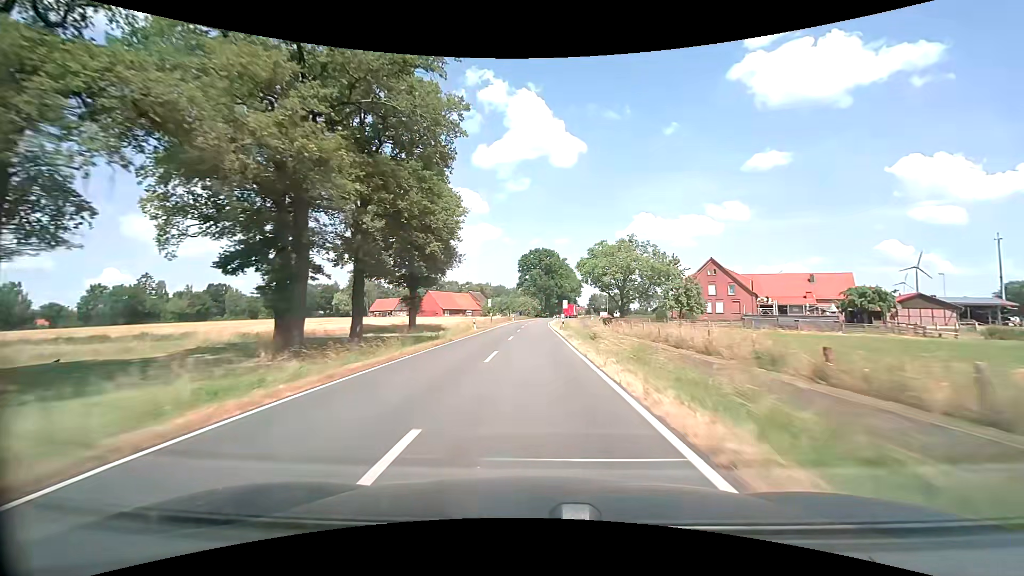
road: secondary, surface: asphalt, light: Day
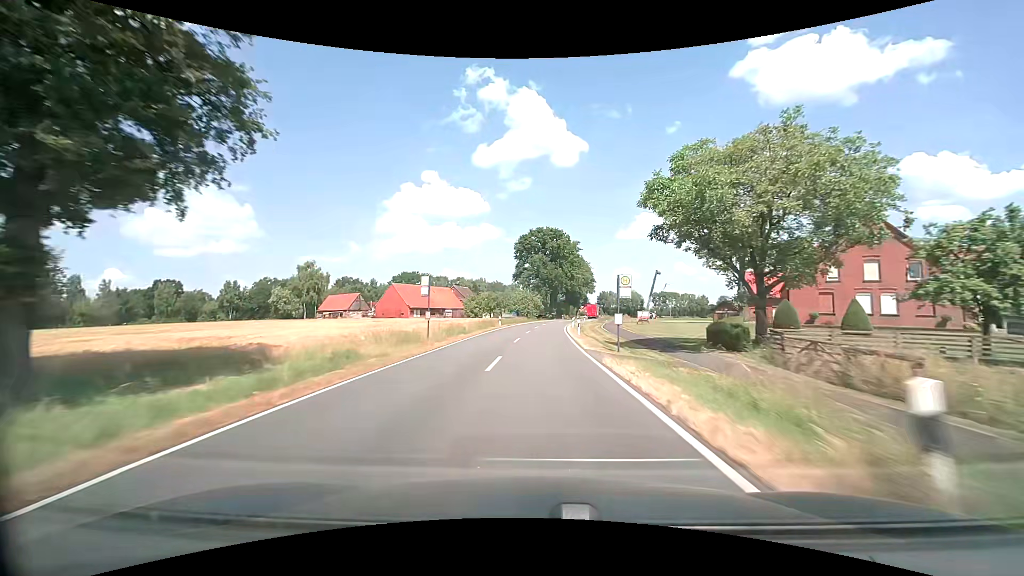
(-0.1, +38.1) m; -1°
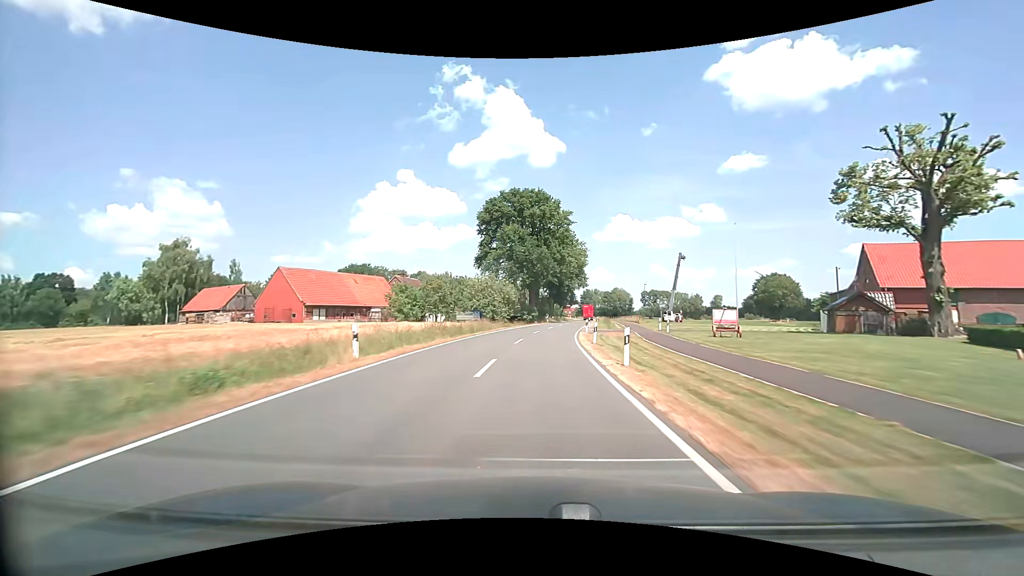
(+0.7, +37.2) m; +3°
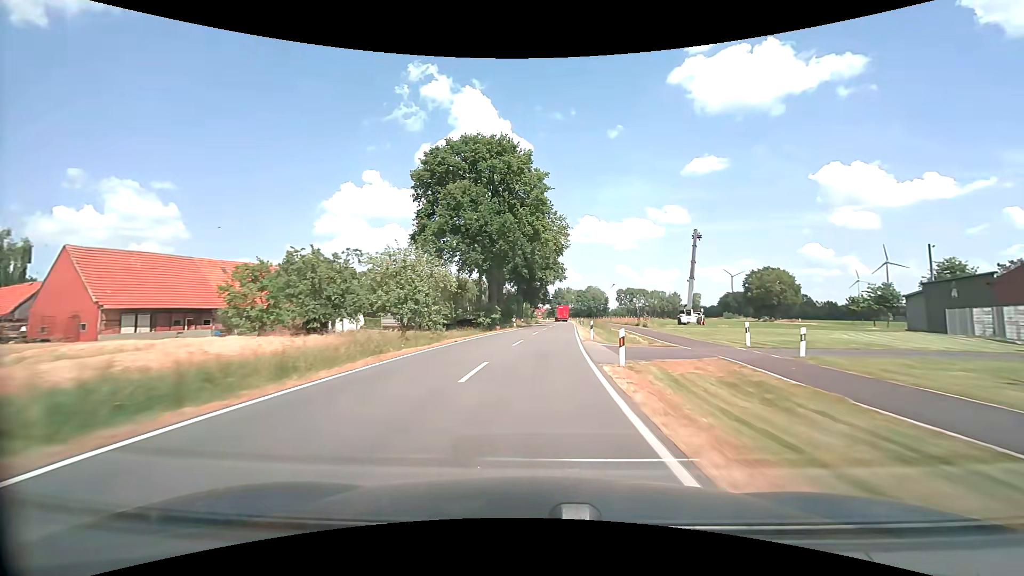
(+0.7, +24.6) m; +3°
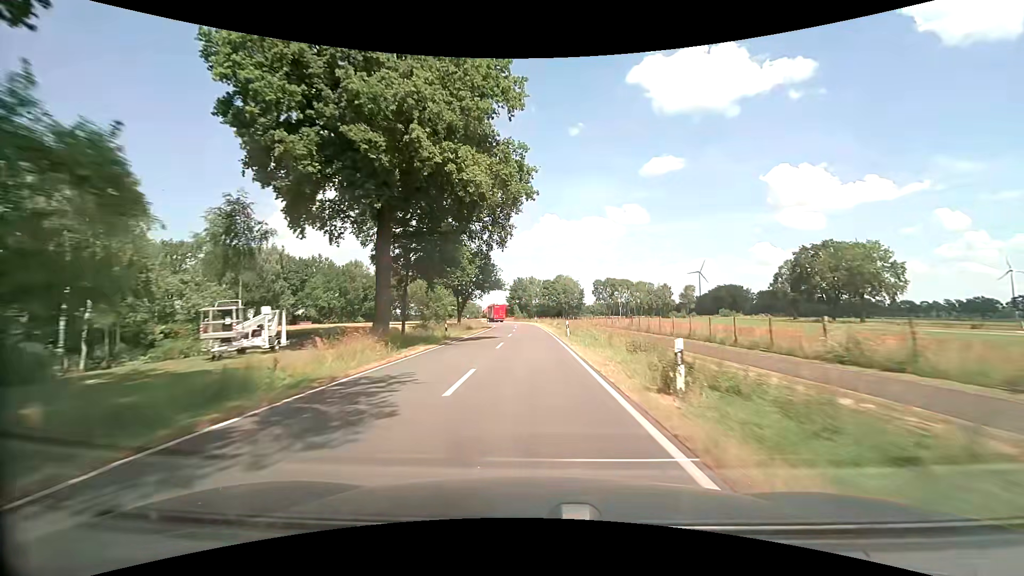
(+3.7, +61.5) m; +5°
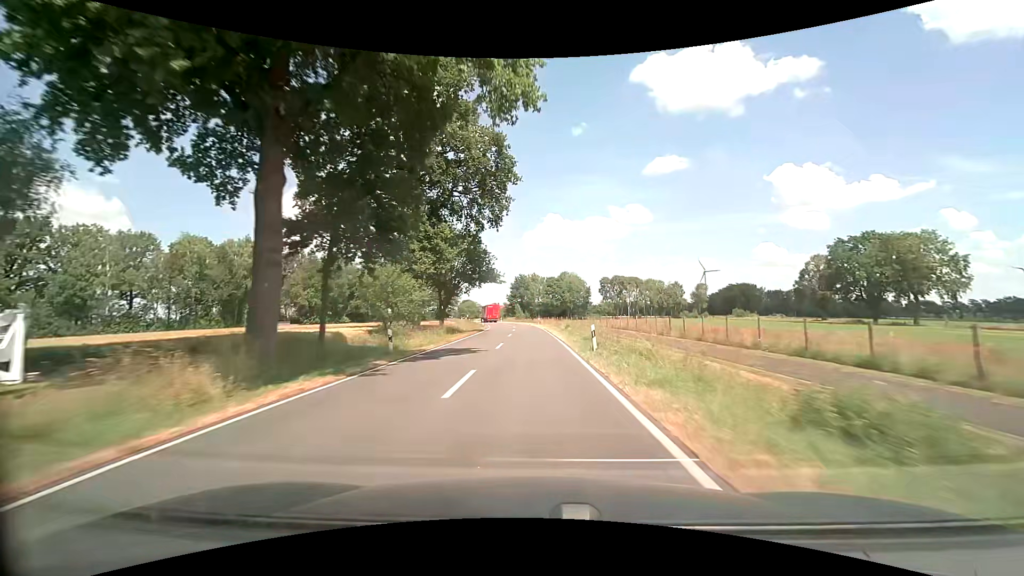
(0.0, +12.3) m; 0°
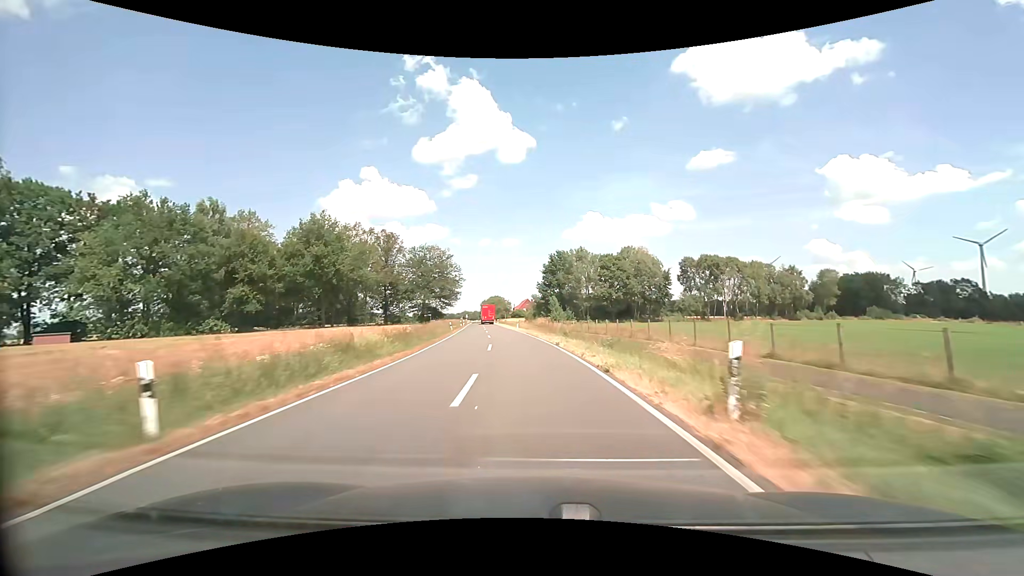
(-1.3, +61.2) m; -4°
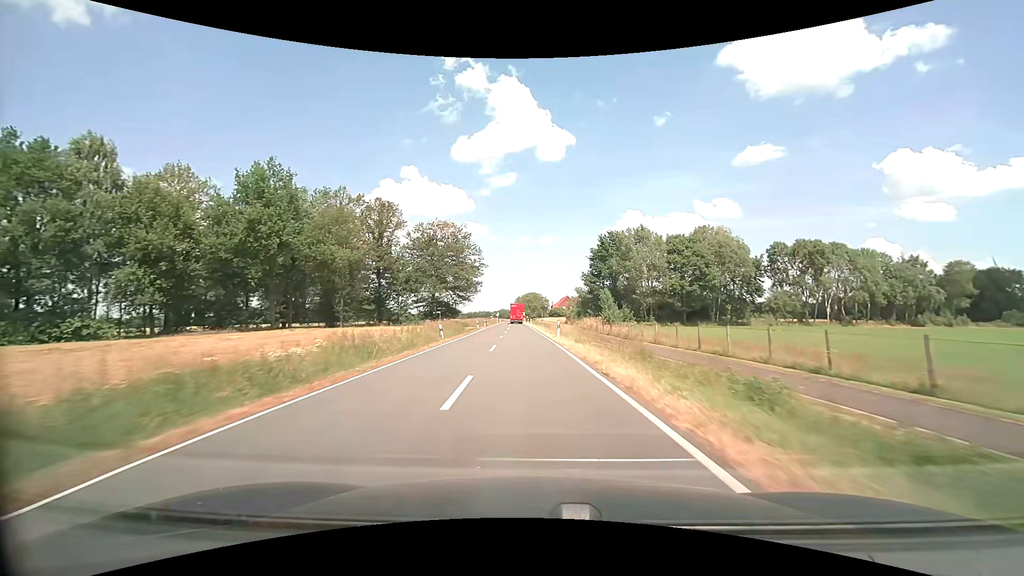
(-1.0, +24.5) m; -5°
(0, +10) (0, +20) (-1, +30) (-1, +40) (-1, +50) (-2, +60) (-2, +70) (-3, +80) (-3, +90) (-4, +100) m
